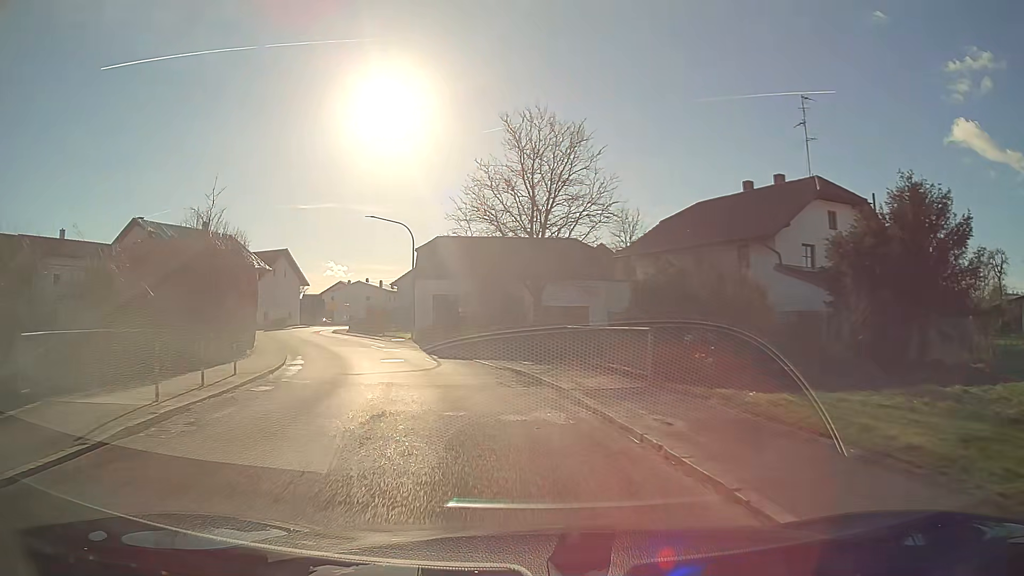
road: secondary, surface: asphalt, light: Day
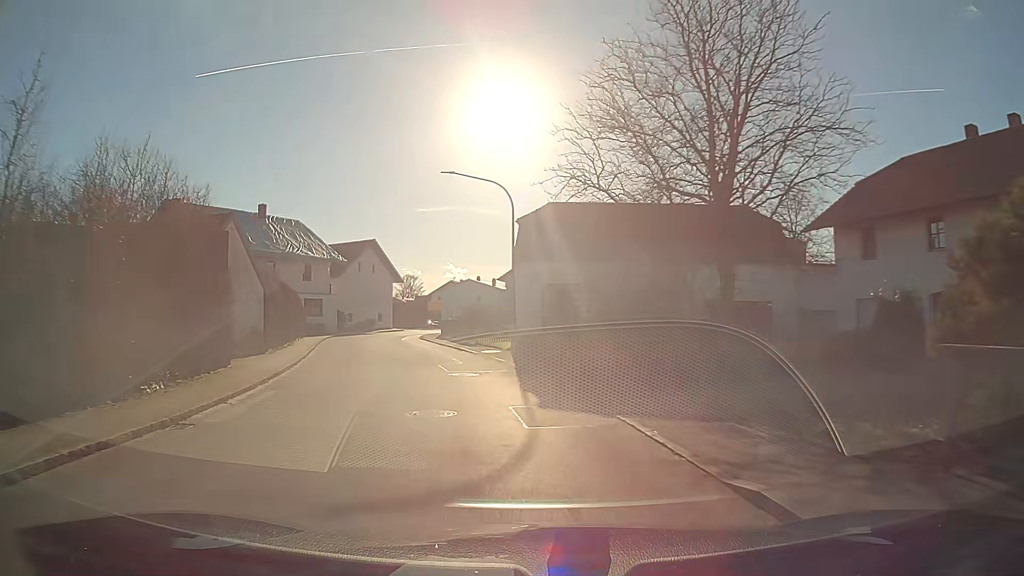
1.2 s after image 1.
(-1.2, +13.0) m; -10°
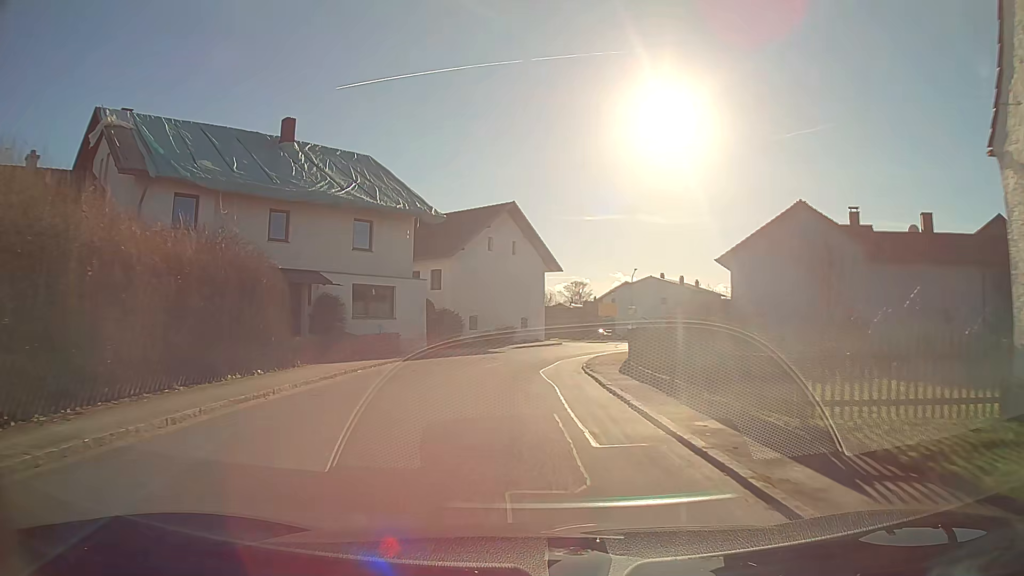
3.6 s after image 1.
(-3.3, +25.8) m; -12°
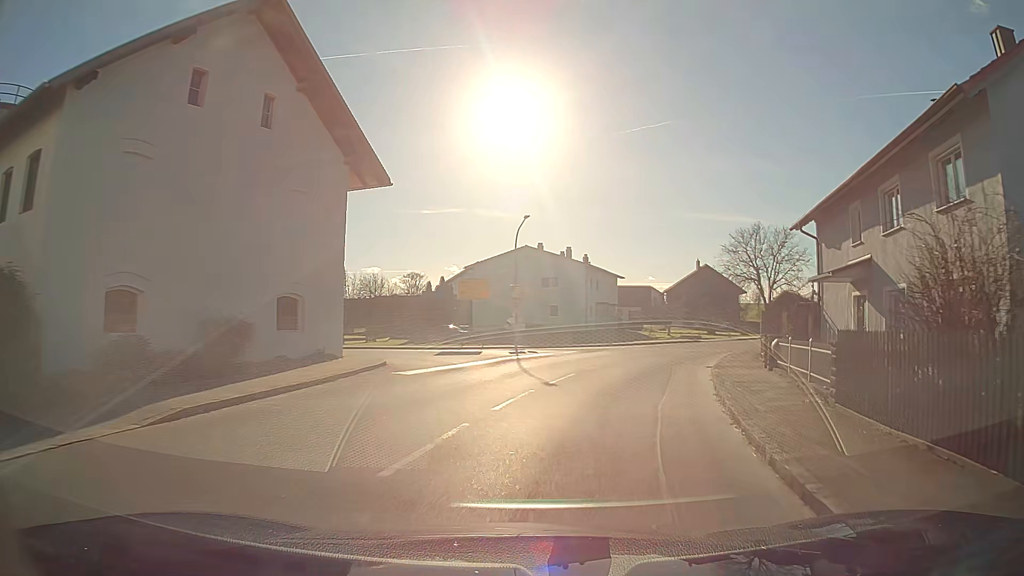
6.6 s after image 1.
(+2.3, +29.4) m; +17°
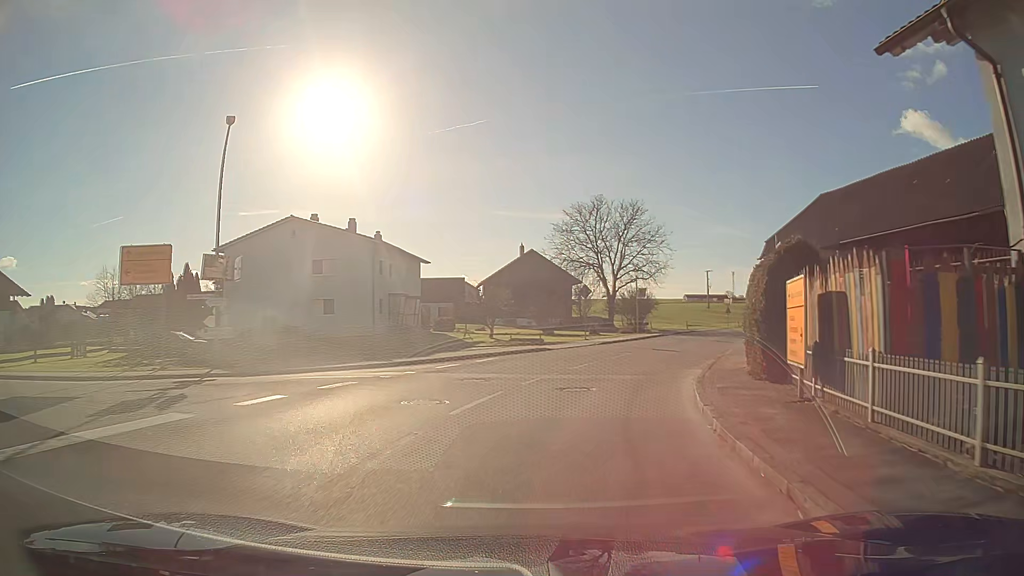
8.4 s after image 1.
(+2.5, +18.2) m; +15°
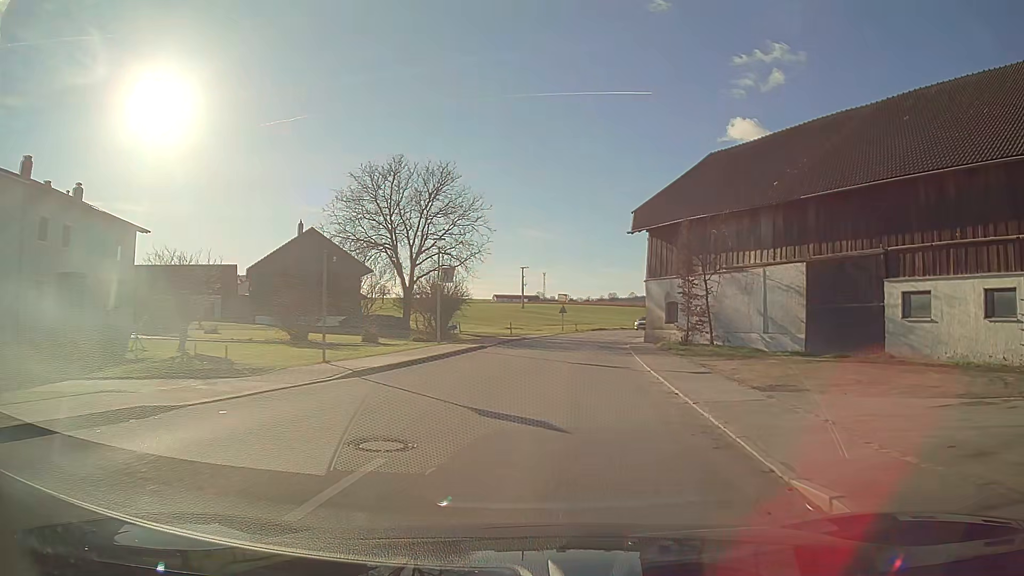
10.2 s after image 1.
(+2.8, +19.0) m; +16°
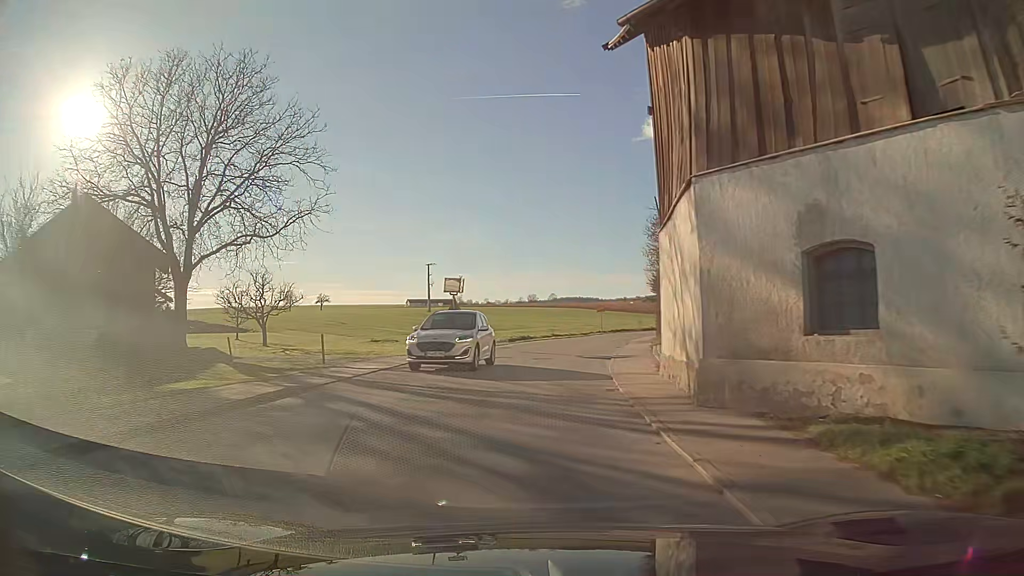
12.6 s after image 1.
(+1.8, +27.0) m; +6°
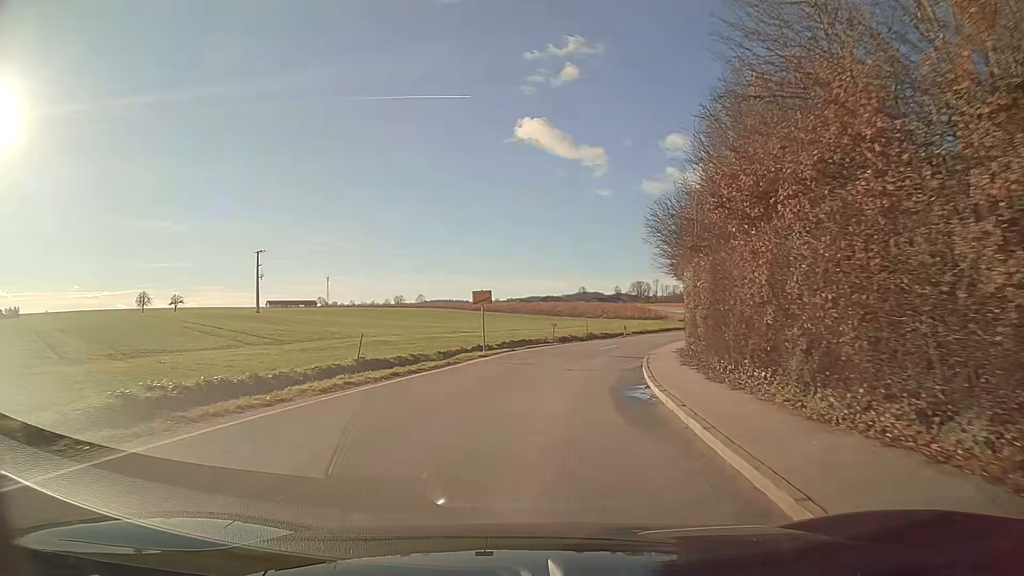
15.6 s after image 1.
(+3.1, +35.1) m; +12°
